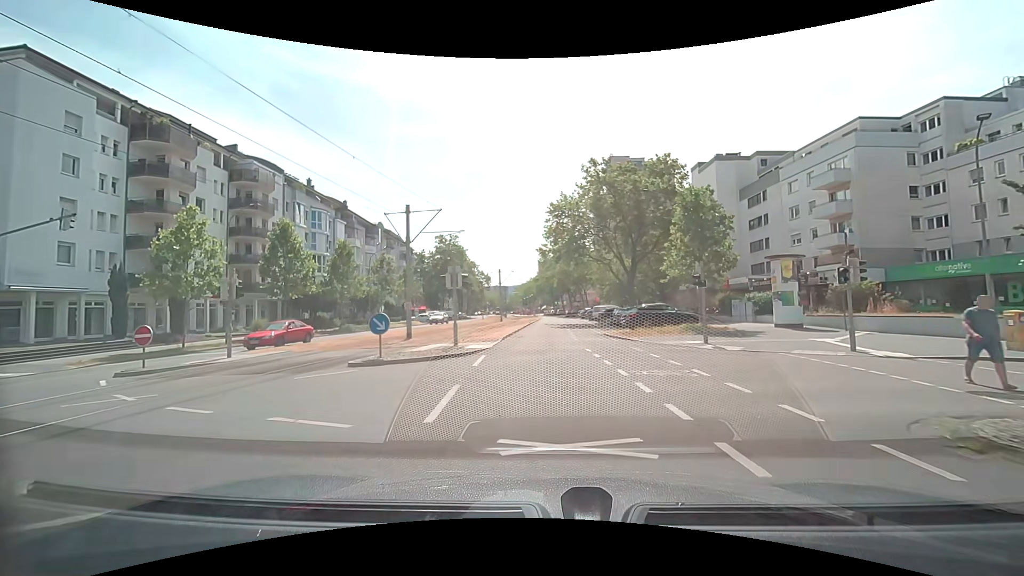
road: tertiary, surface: asphalt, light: Day
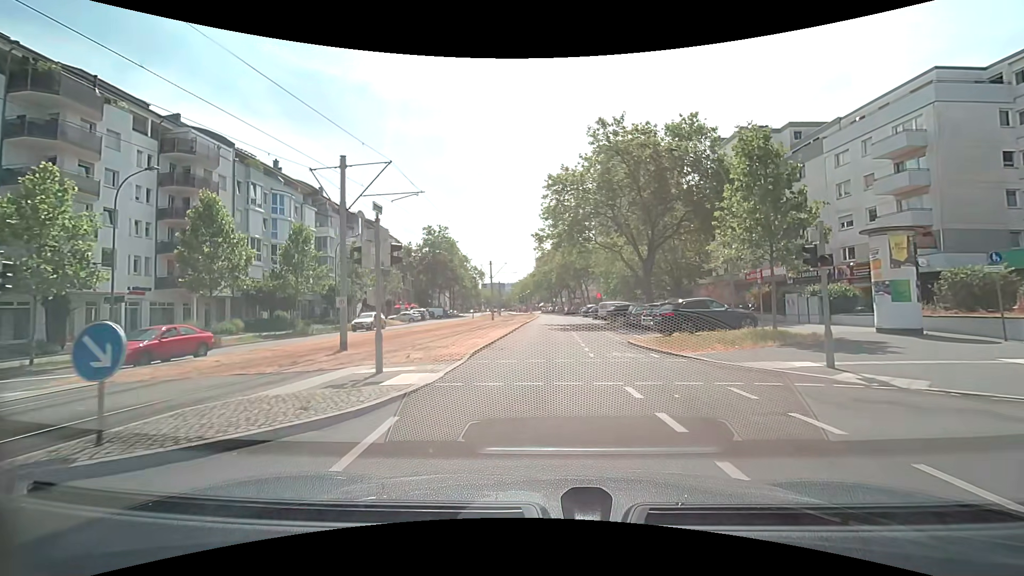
(+0.1, +8.8) m; +1°
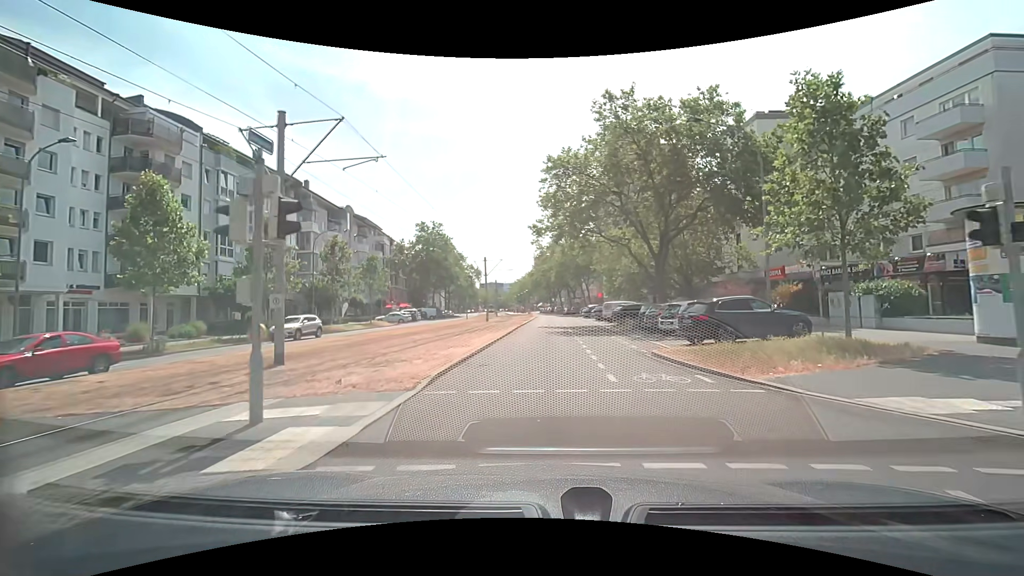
(0.0, +4.5) m; +1°
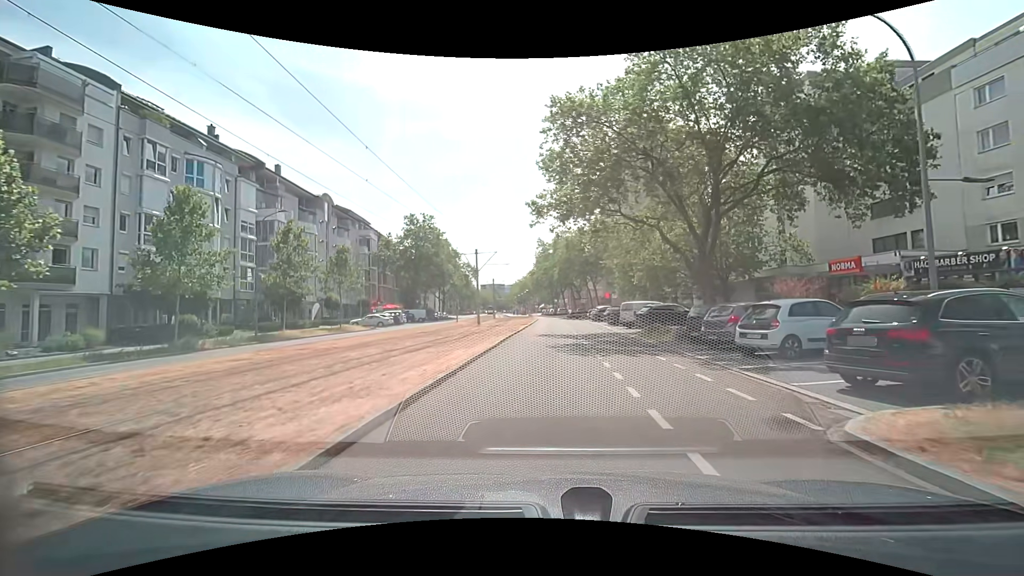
(-0.1, +9.3) m; 0°
(0, +10) (0, +20) (0, +30) (0, +40) (0, +50) (0, +60) (0, +70) (0, +80) (0, +90) (-1, +100) m
